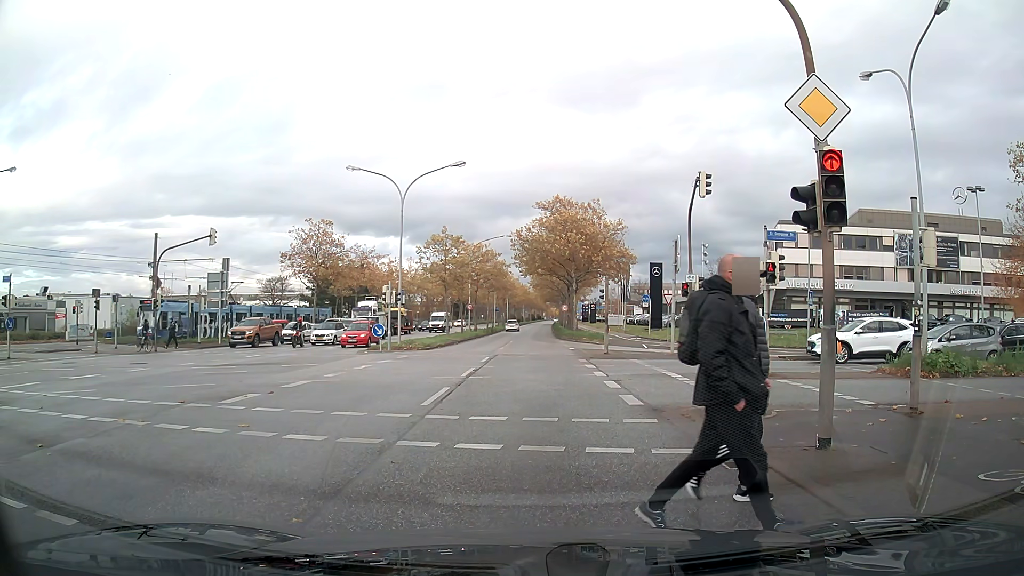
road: primary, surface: asphalt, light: Day
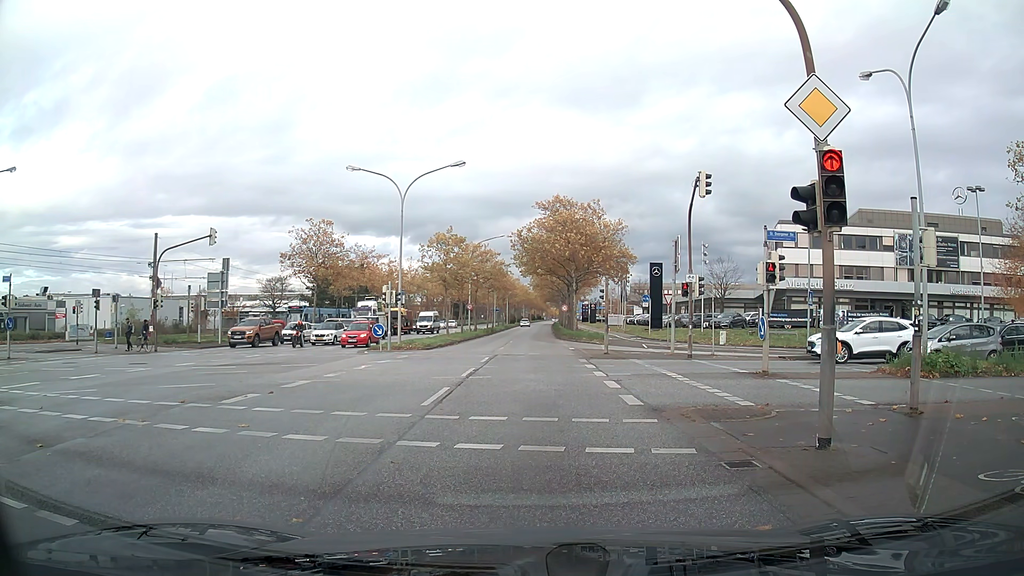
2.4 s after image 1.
(0.0, 0.0) m; 0°
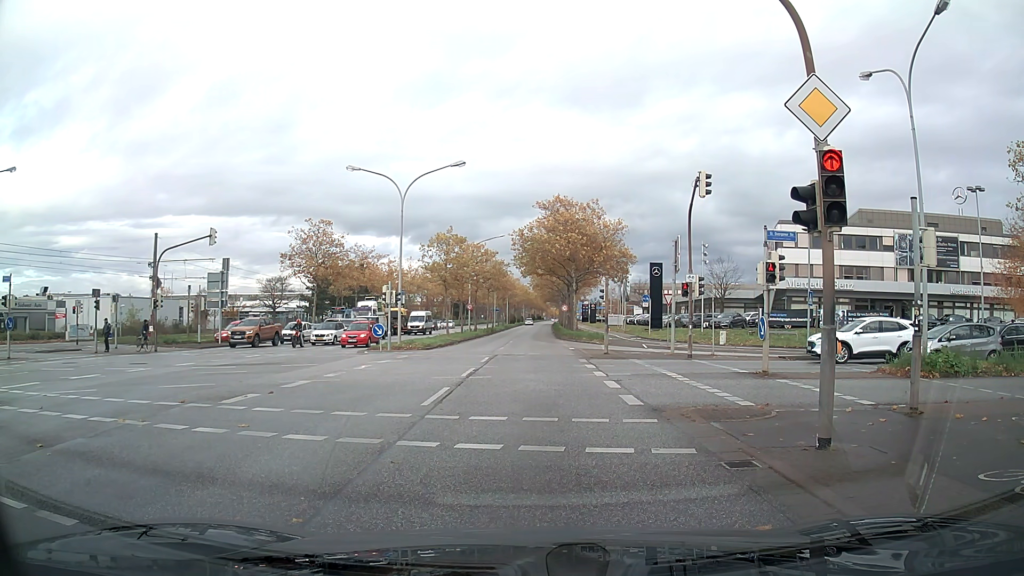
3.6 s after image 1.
(0.0, 0.0) m; 0°
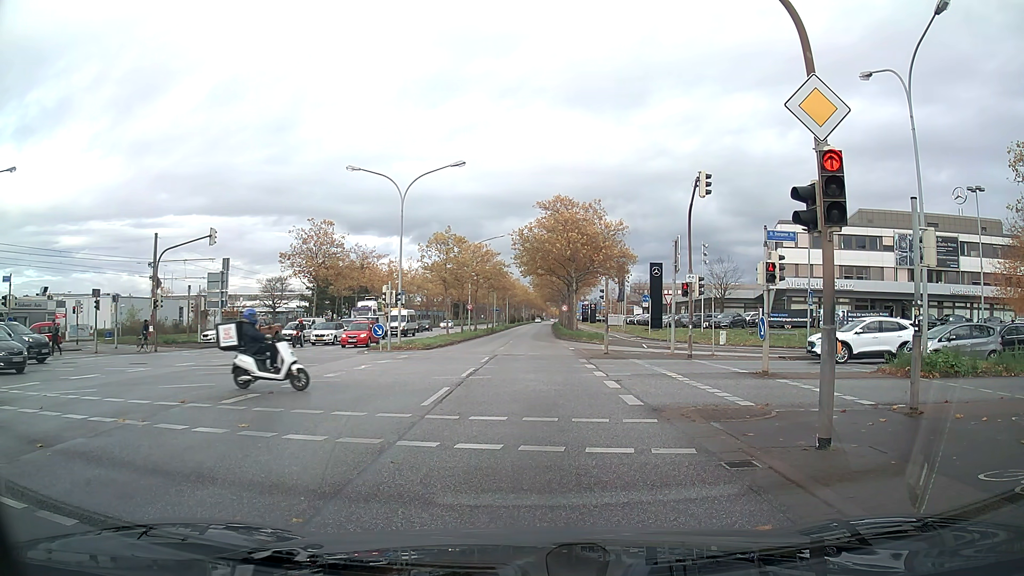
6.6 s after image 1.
(0.0, 0.0) m; 0°
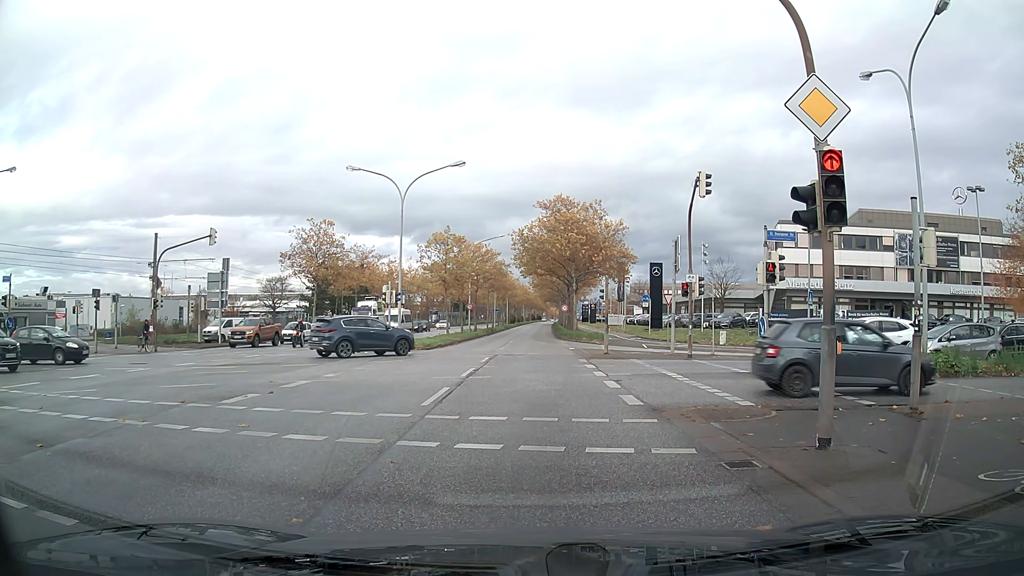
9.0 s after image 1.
(0.0, 0.0) m; 0°
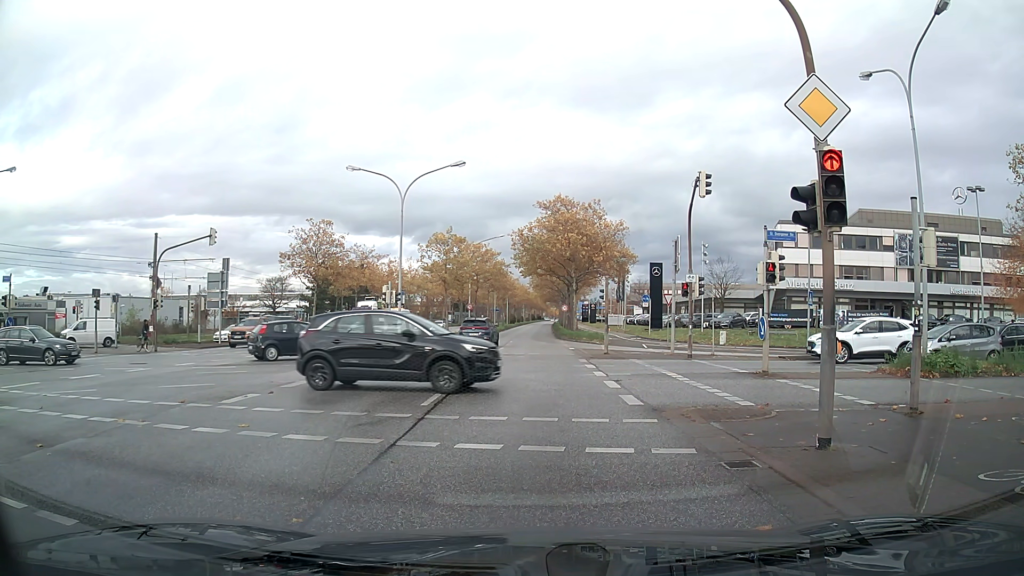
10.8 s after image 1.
(0.0, 0.0) m; 0°
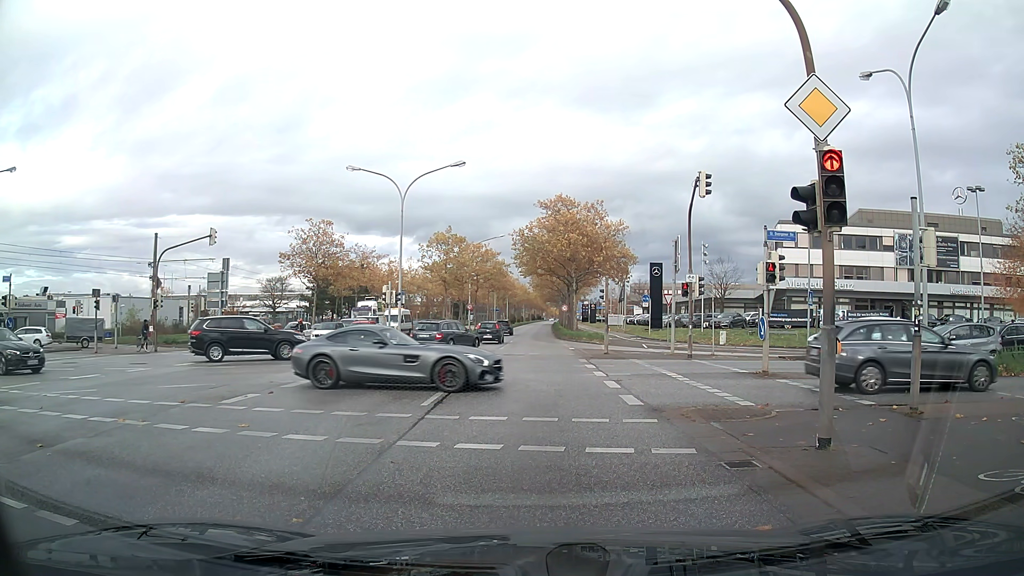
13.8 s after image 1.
(0.0, 0.0) m; 0°
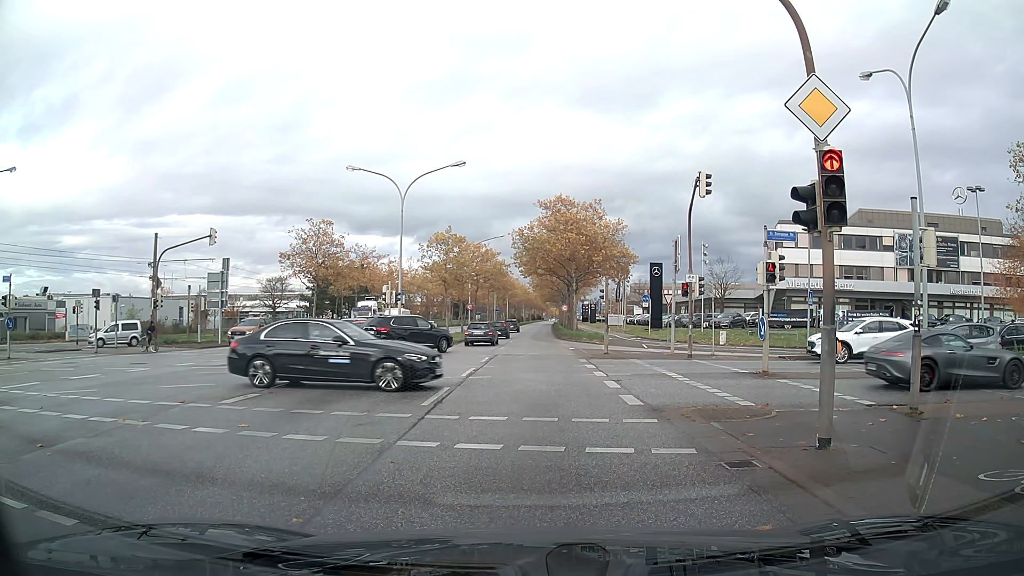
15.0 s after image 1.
(0.0, 0.0) m; 0°
(0, +10) (0, +20) (+1, +30) (+1, +40) (+1, +50) (+1, +60) (+1, +70) (+1, +80) (+2, +90) (+2, +100) m
